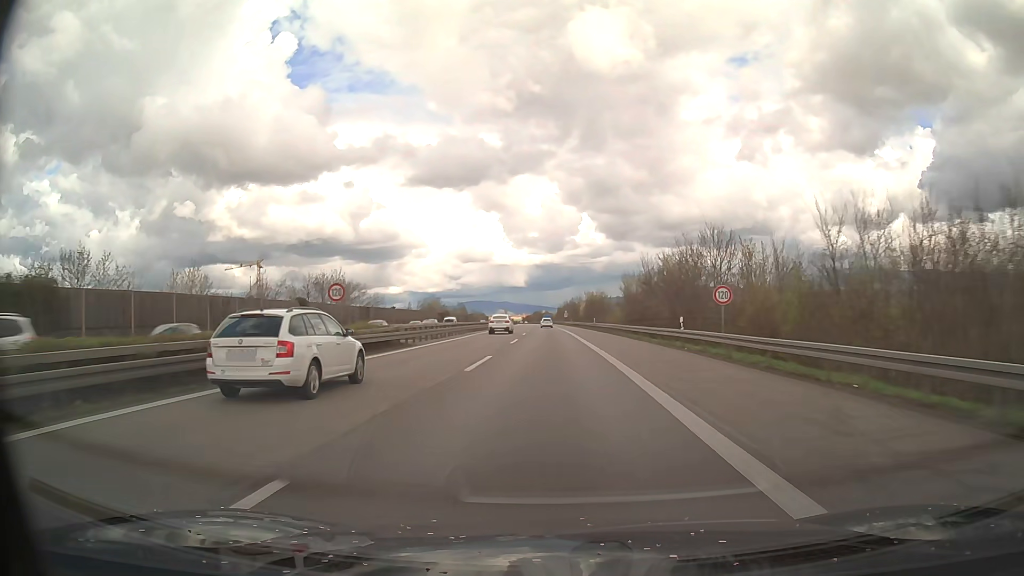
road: motorway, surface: asphalt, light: Day
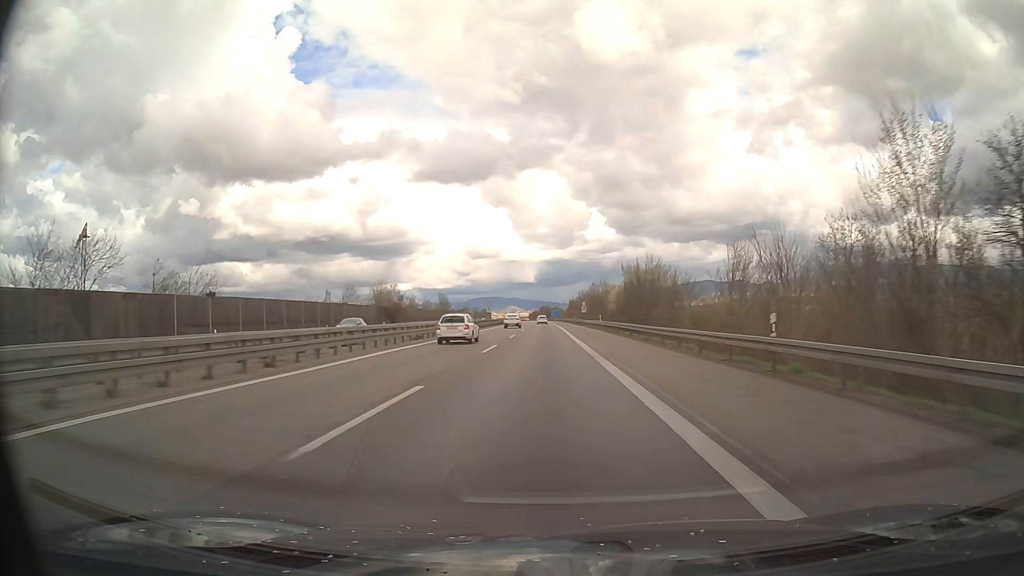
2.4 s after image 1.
(-0.1, +64.2) m; -1°
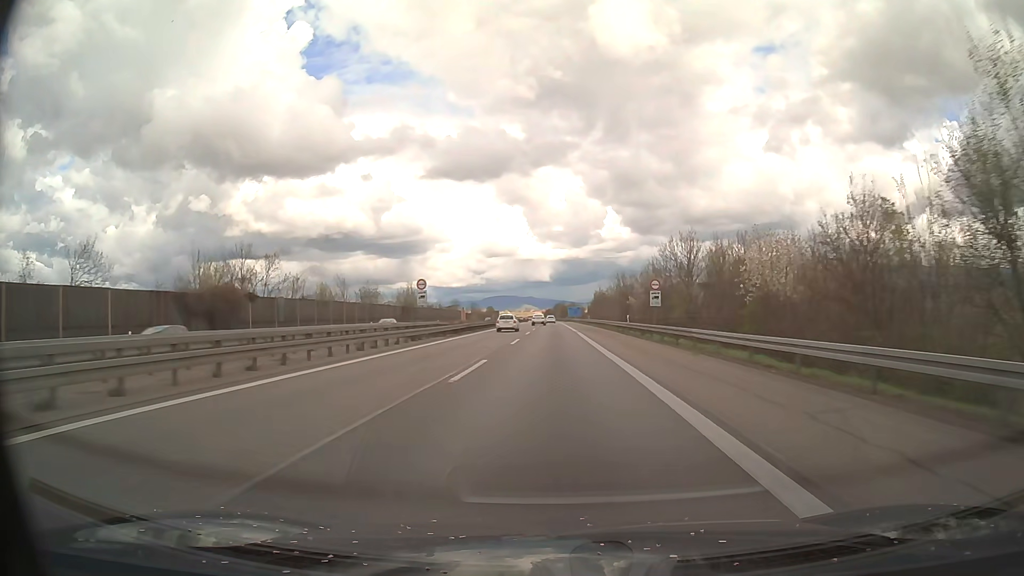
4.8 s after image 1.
(-1.0, +64.7) m; -1°
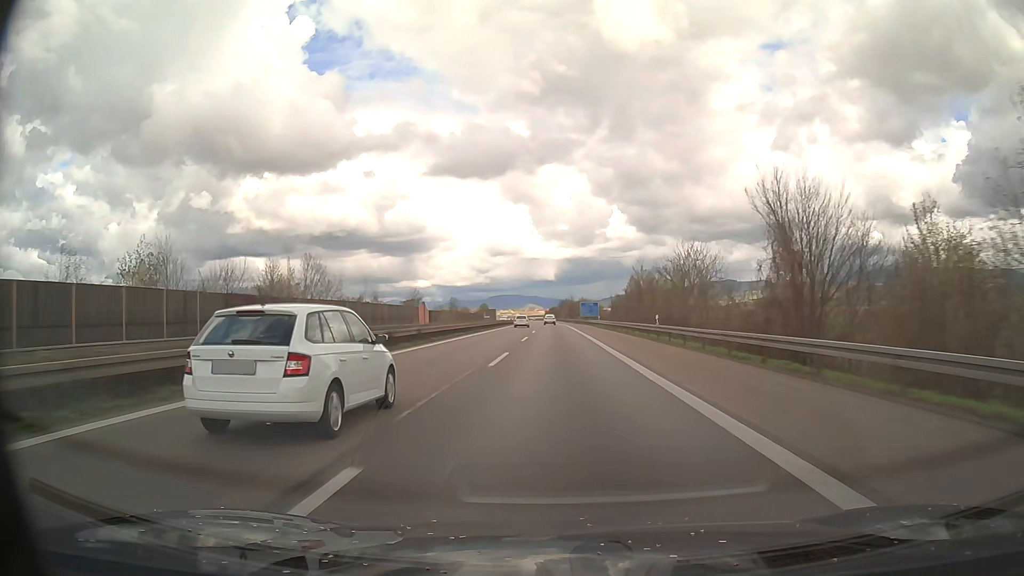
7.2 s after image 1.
(-0.2, +64.8) m; -1°
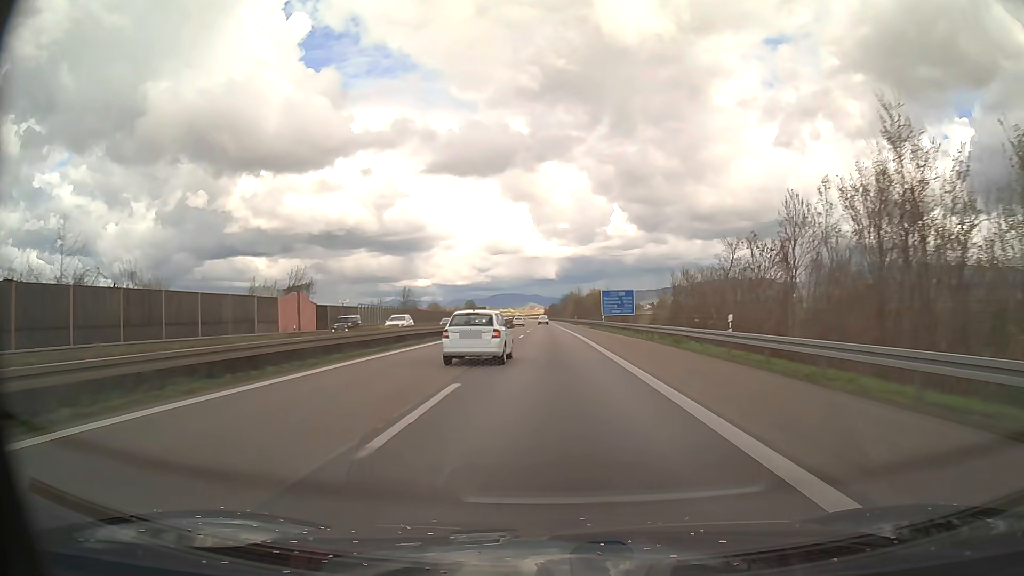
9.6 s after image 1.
(+0.3, +65.0) m; 0°
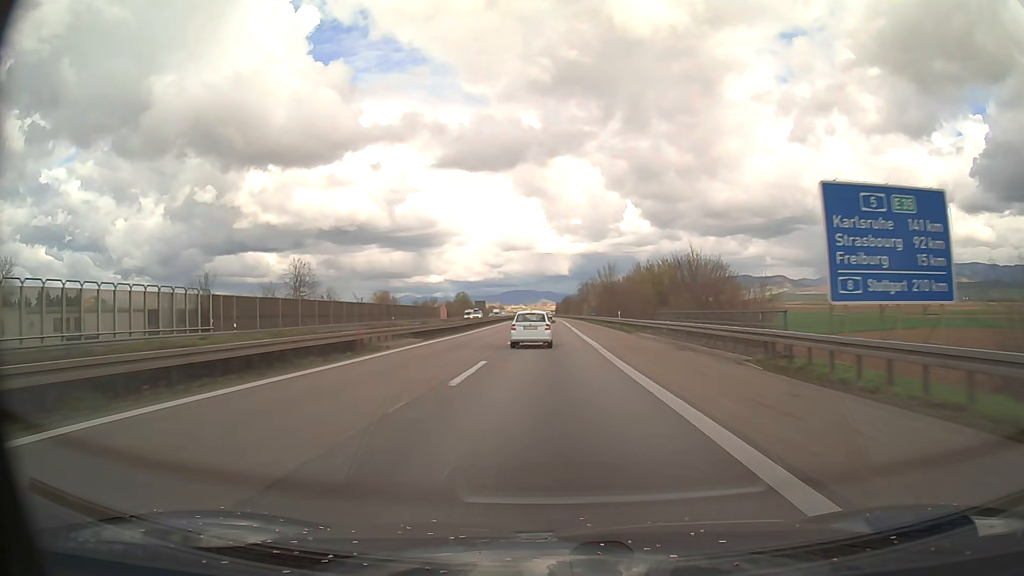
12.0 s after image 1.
(-0.4, +65.5) m; -1°
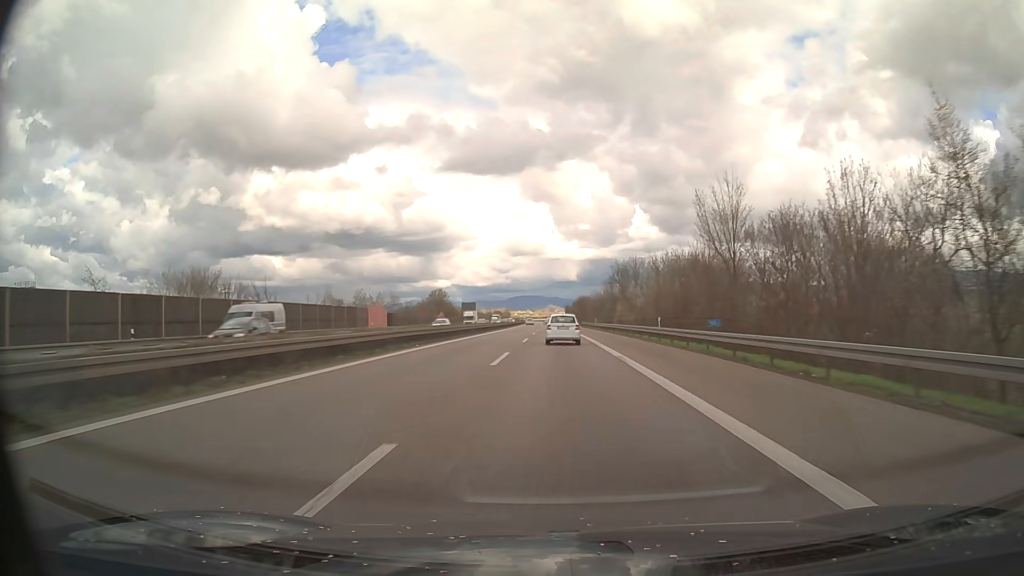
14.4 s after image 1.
(-0.6, +66.5) m; -1°
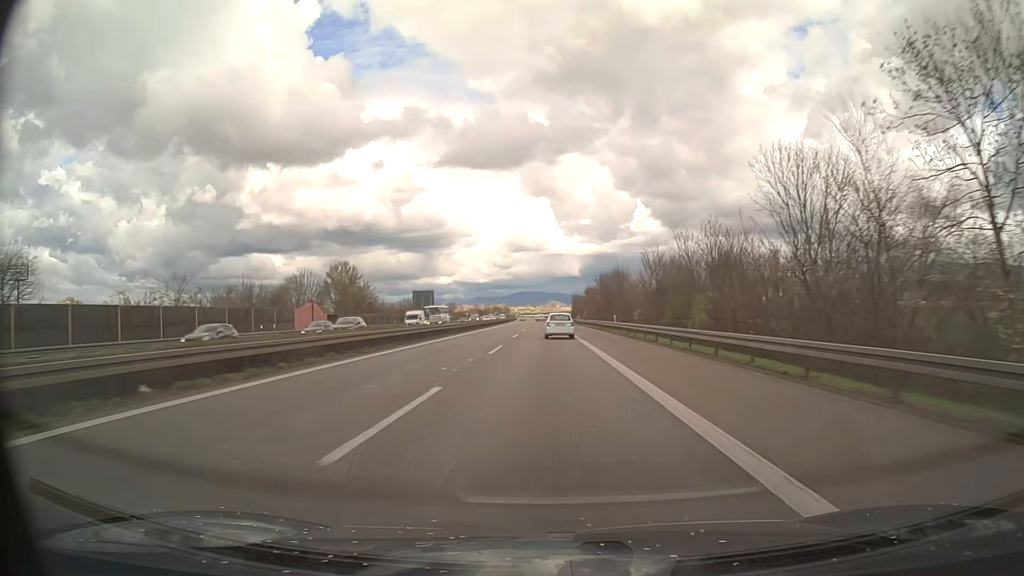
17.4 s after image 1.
(+0.1, +84.5) m; 0°
(0, +10) (0, +20) (0, +30) (0, +40) (0, +50) (-1, +60) (-1, +70) (-1, +80) (-1, +90) (-2, +100) m
